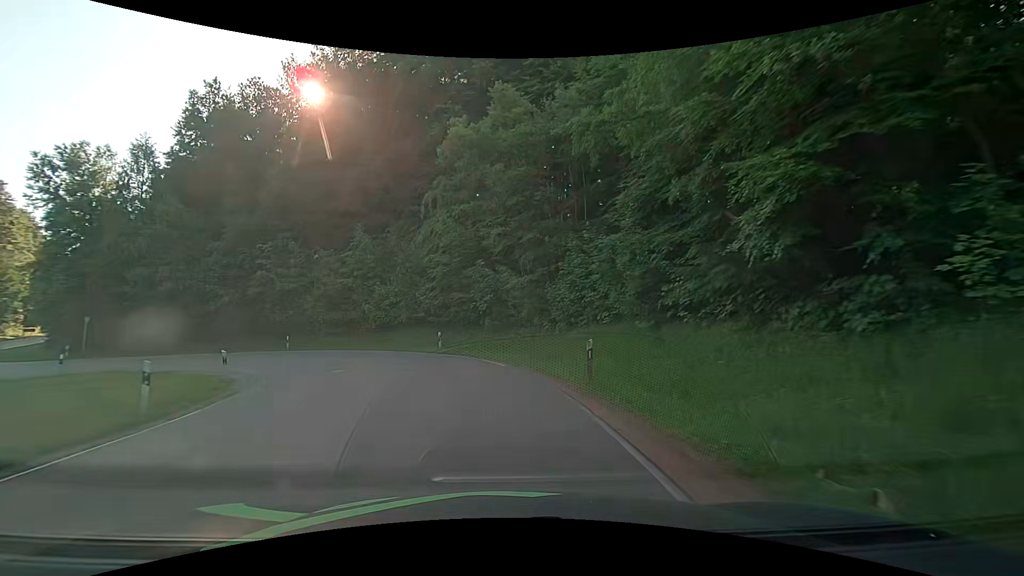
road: tertiary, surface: asphalt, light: Day
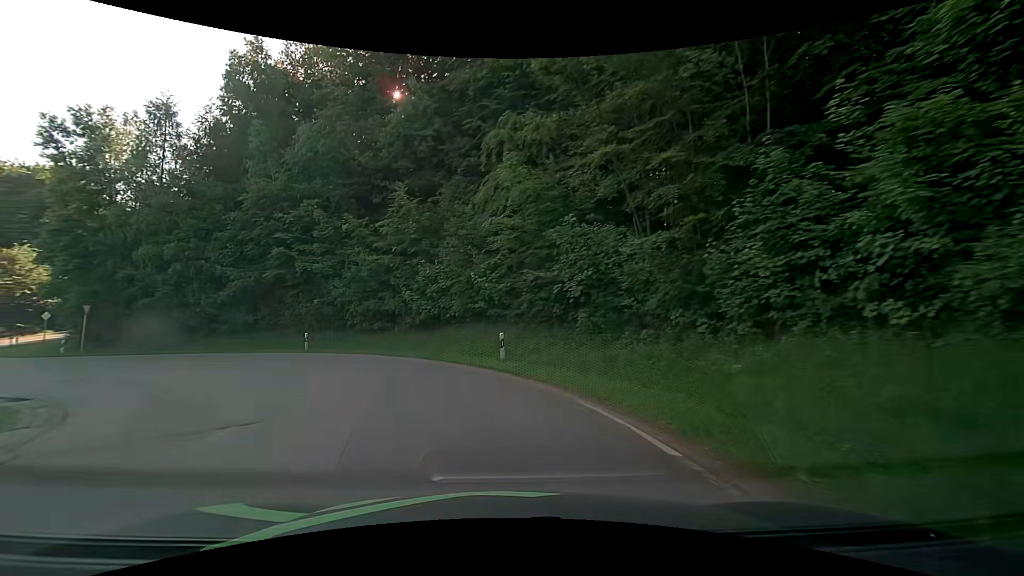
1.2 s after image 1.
(-0.7, +11.4) m; -8°
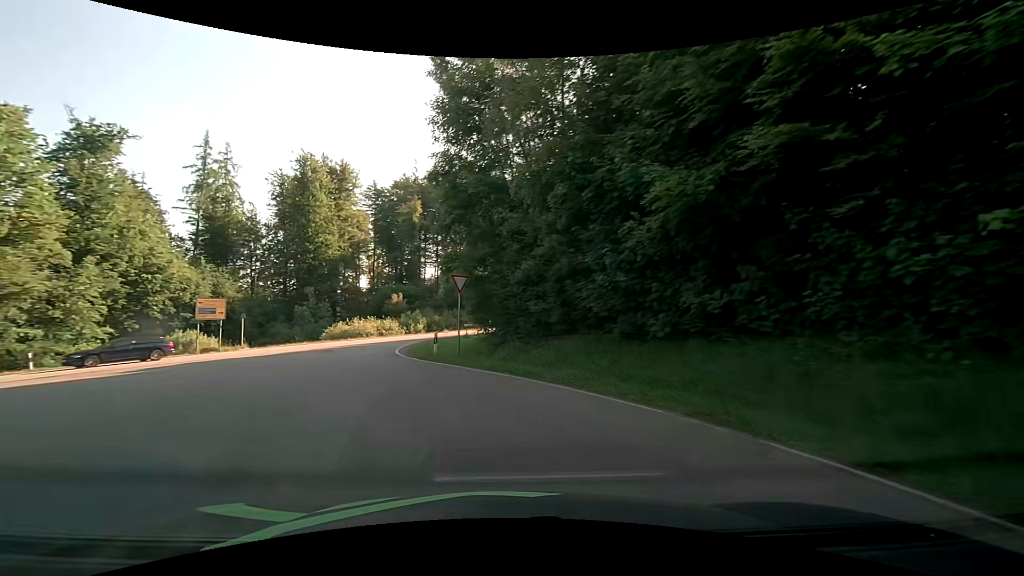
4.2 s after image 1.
(-9.4, +21.8) m; -51°
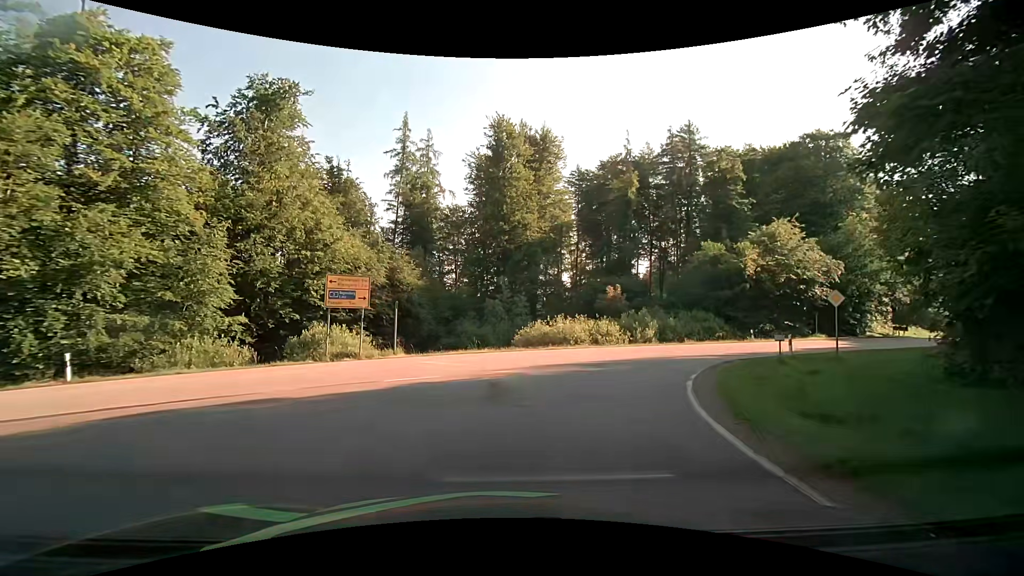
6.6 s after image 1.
(-4.7, +17.2) m; -22°
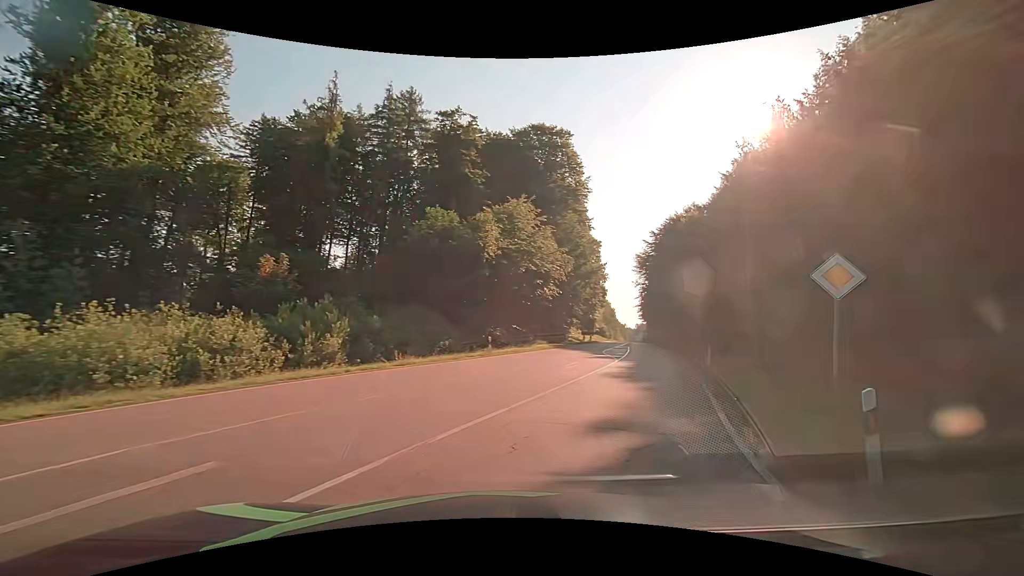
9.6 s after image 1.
(+4.3, +19.0) m; +35°
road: secondary
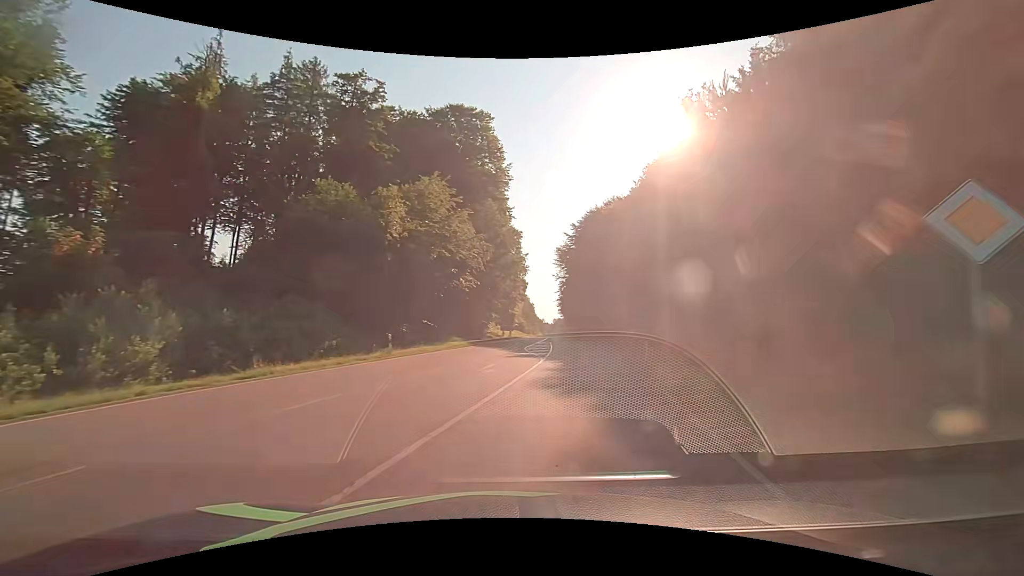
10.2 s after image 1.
(+0.3, +4.9) m; +8°
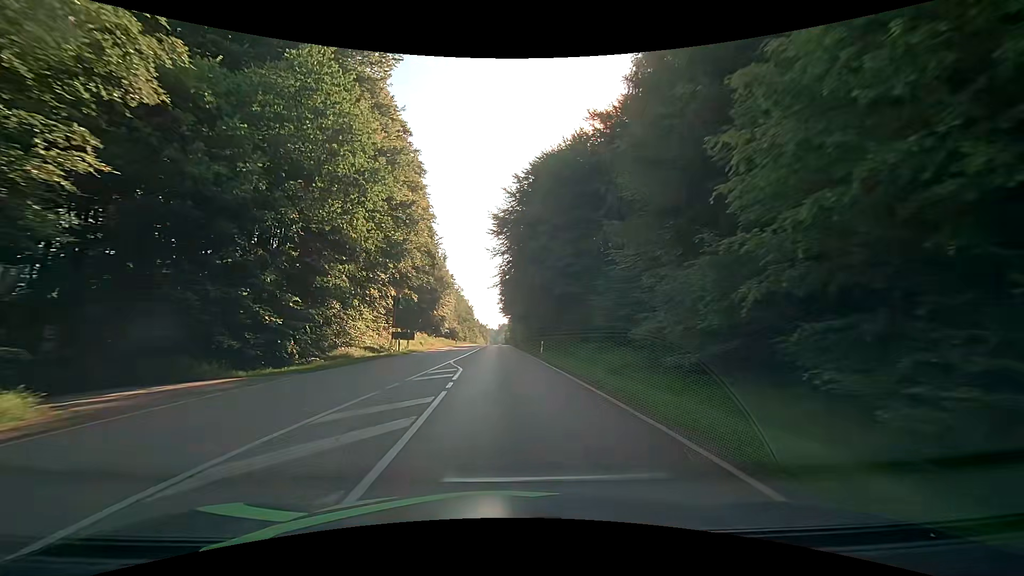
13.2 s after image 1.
(+4.3, +34.3) m; +6°
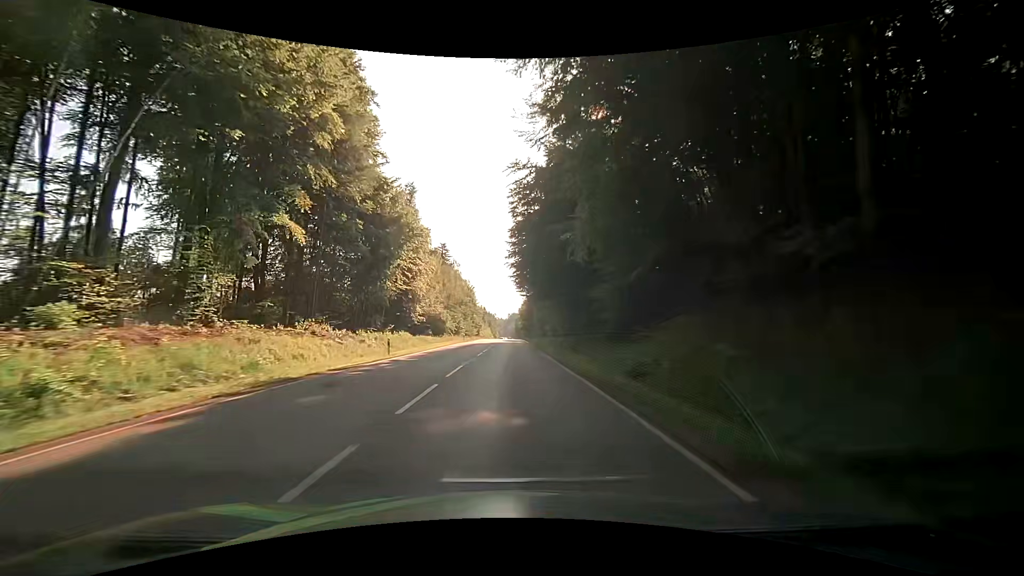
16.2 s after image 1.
(-1.1, +50.8) m; -1°
(0, +10) (0, +20) (0, +30) (0, +40) (+1, +50) (+1, +60) (+1, +70) (+1, +80) (+1, +90) (+1, +100) m
